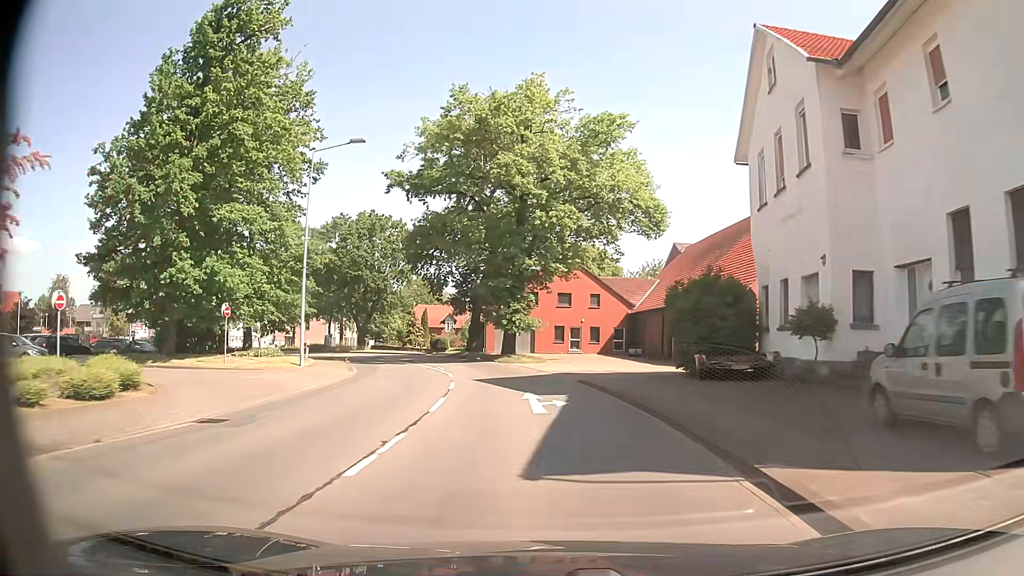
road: secondary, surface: asphalt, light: Day
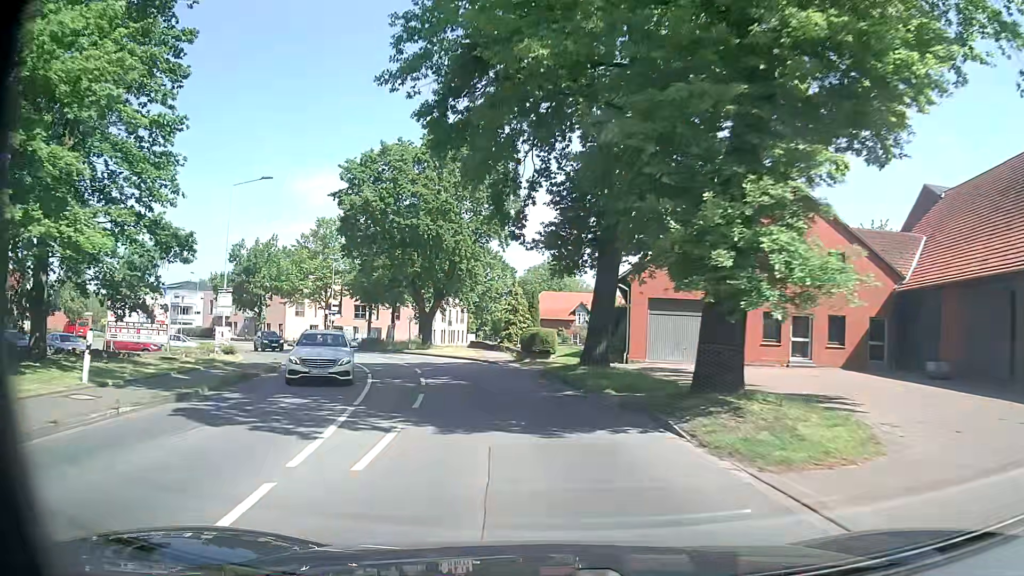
(-2.5, +29.6) m; -12°
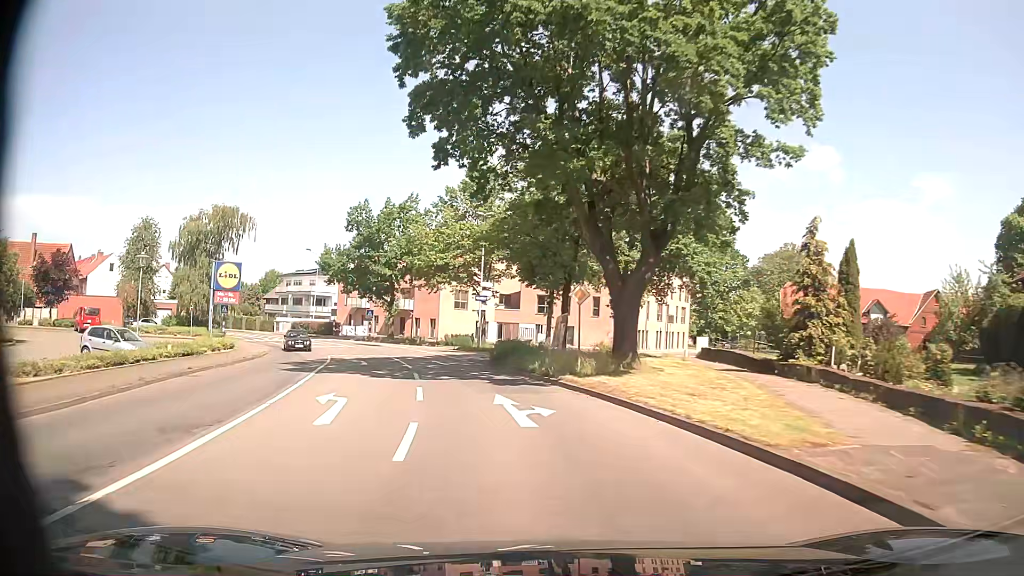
(-4.2, +29.1) m; -17°
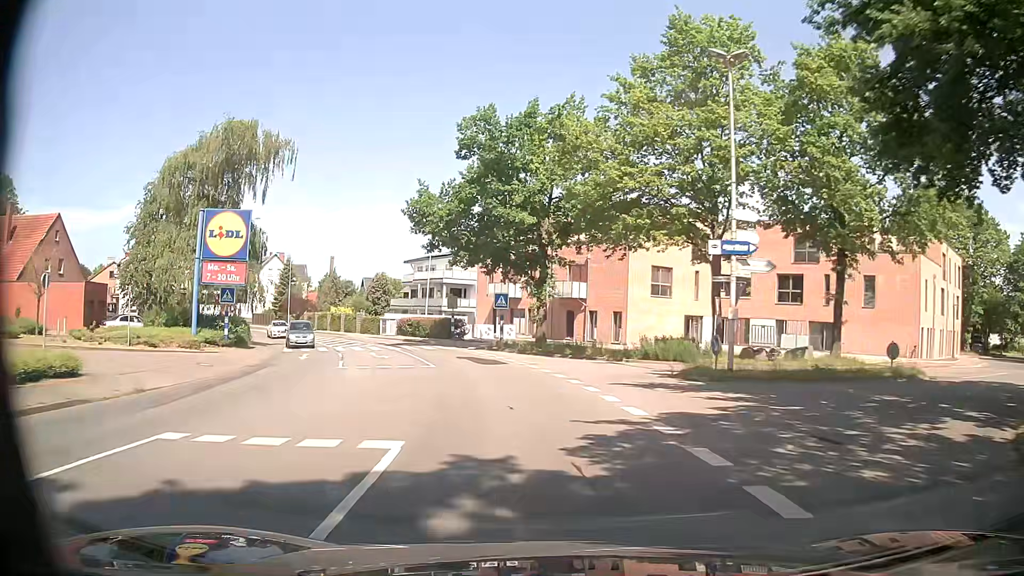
(-4.9, +29.5) m; -17°
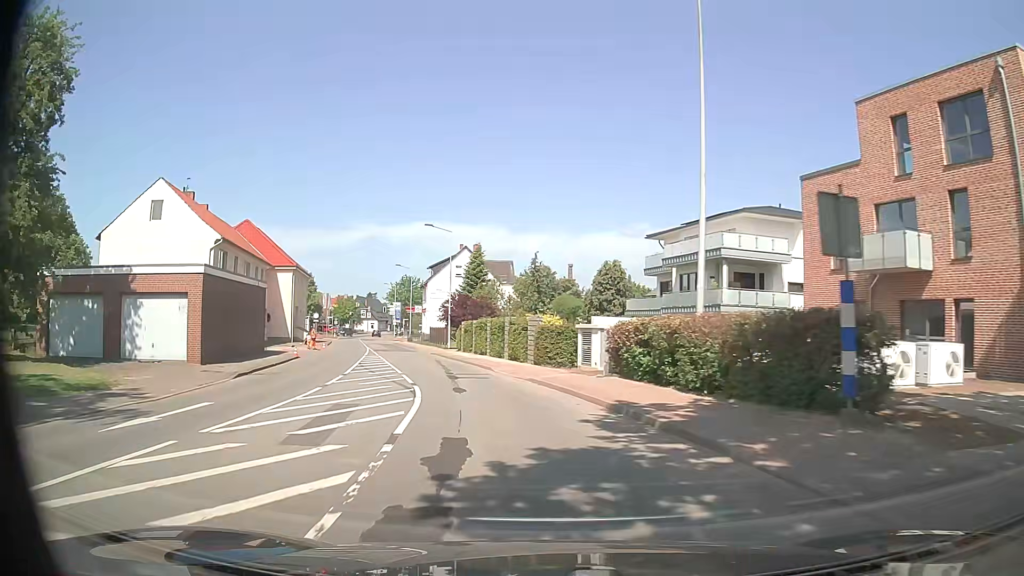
(-6.2, +37.3) m; -22°
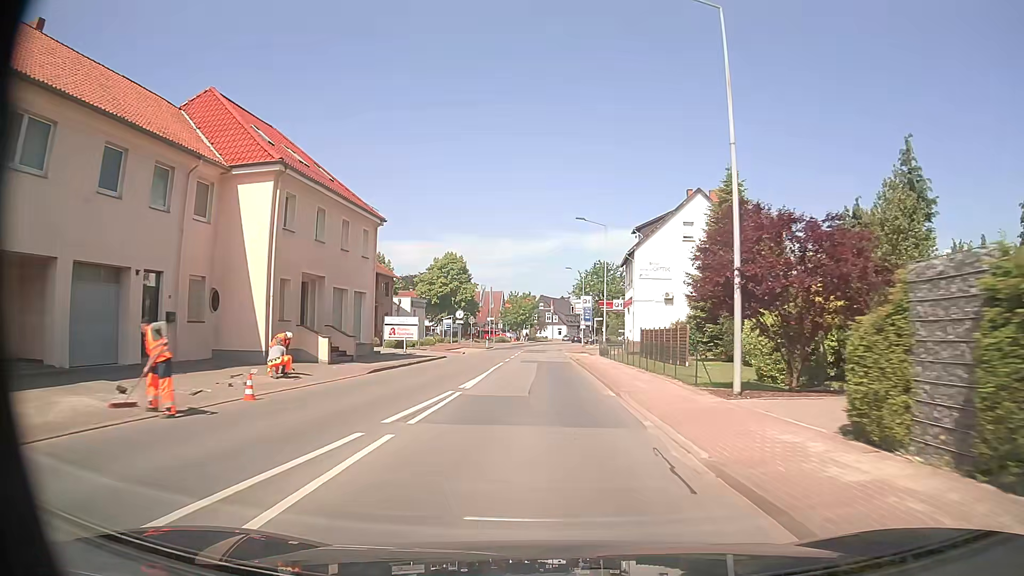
(-6.4, +38.8) m; -16°
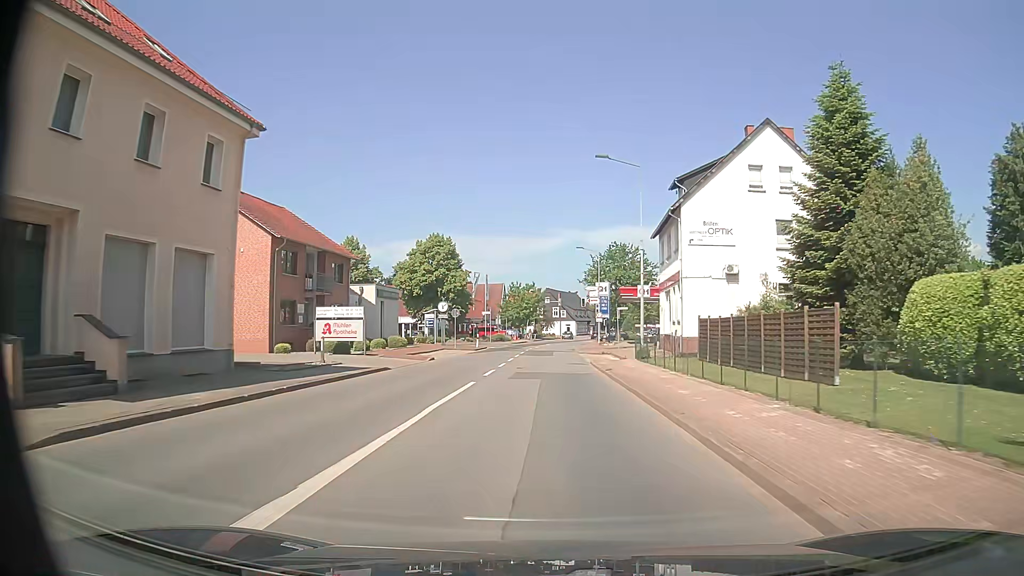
(-0.1, +16.4) m; 0°
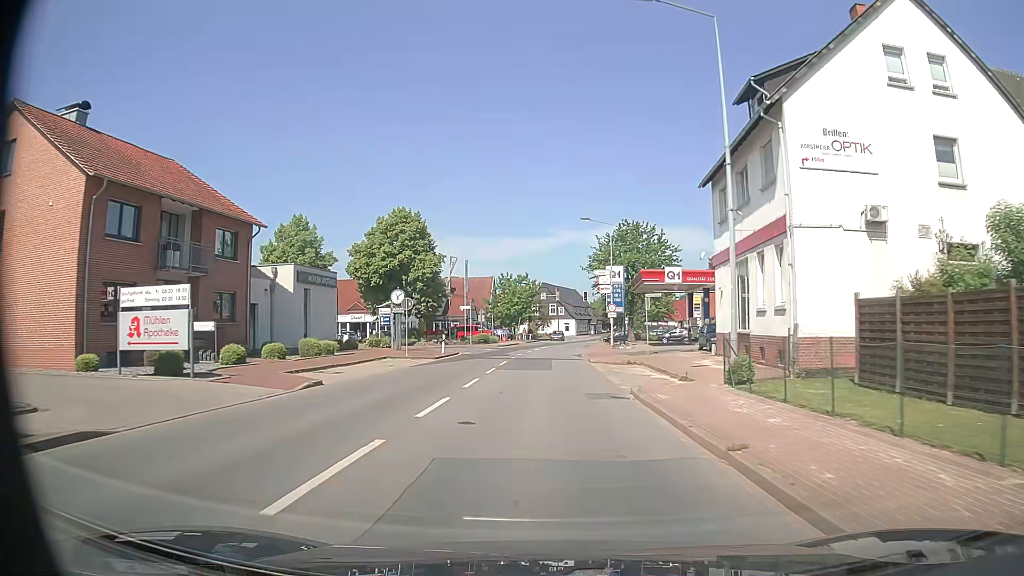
(-0.1, +16.6) m; 0°
(0, +10) (0, +20) (0, +30) (0, +40) (+1, +50) (+1, +60) (+2, +70) (+4, +80) (+5, +90) (+6, +100) m
